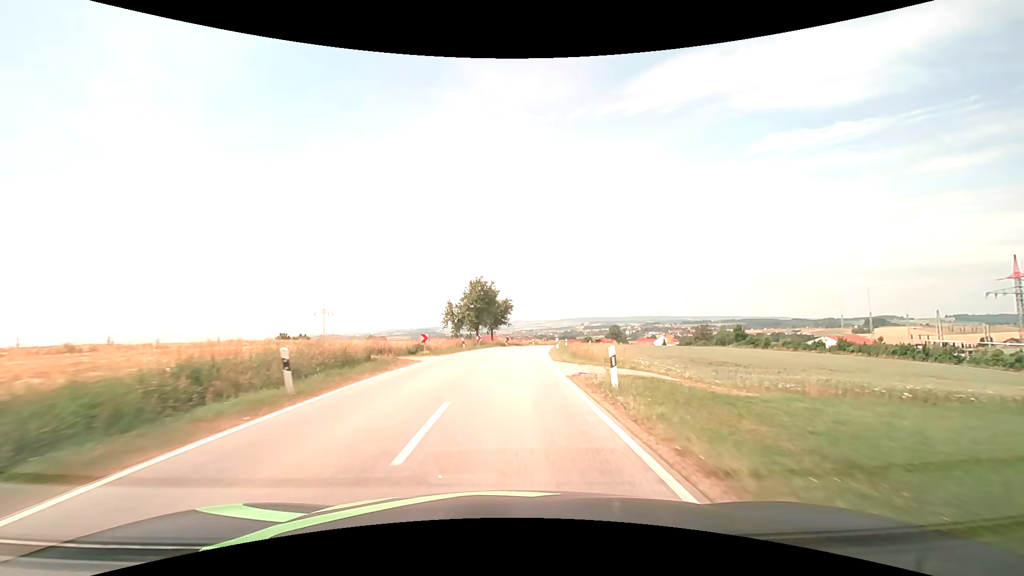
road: secondary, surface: asphalt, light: Day
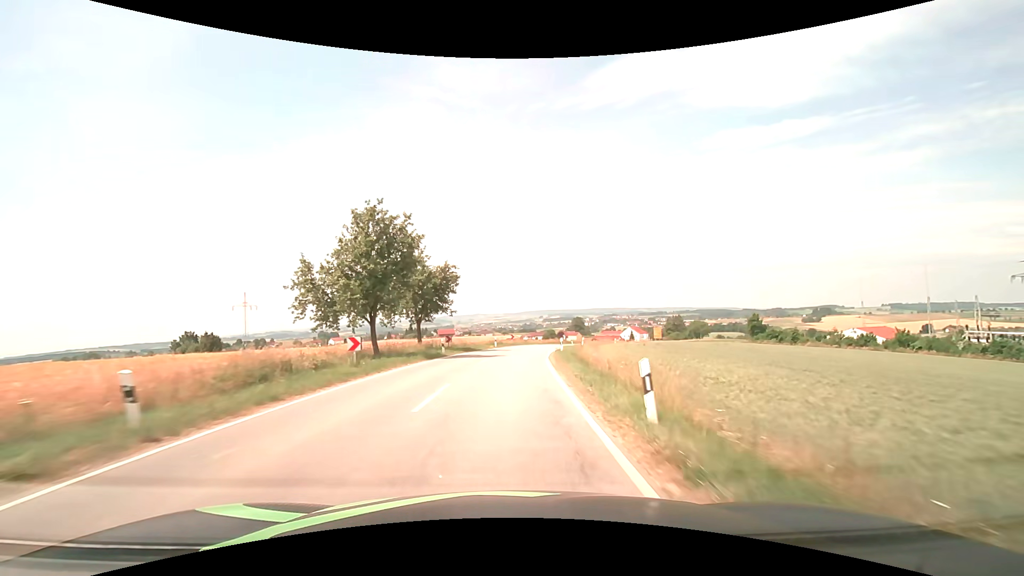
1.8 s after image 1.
(+1.1, +32.0) m; +5°
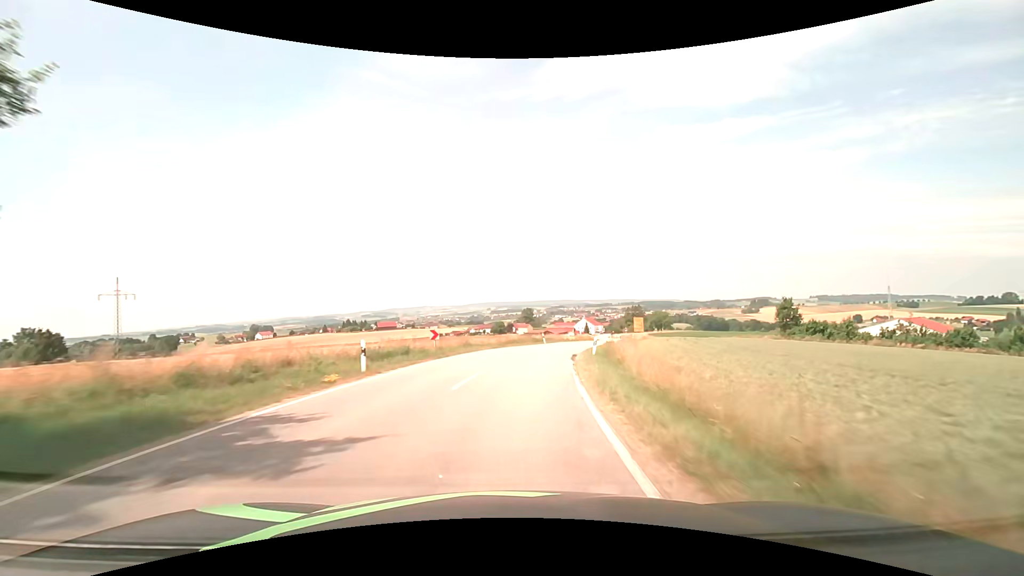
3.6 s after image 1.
(+1.4, +32.4) m; +5°
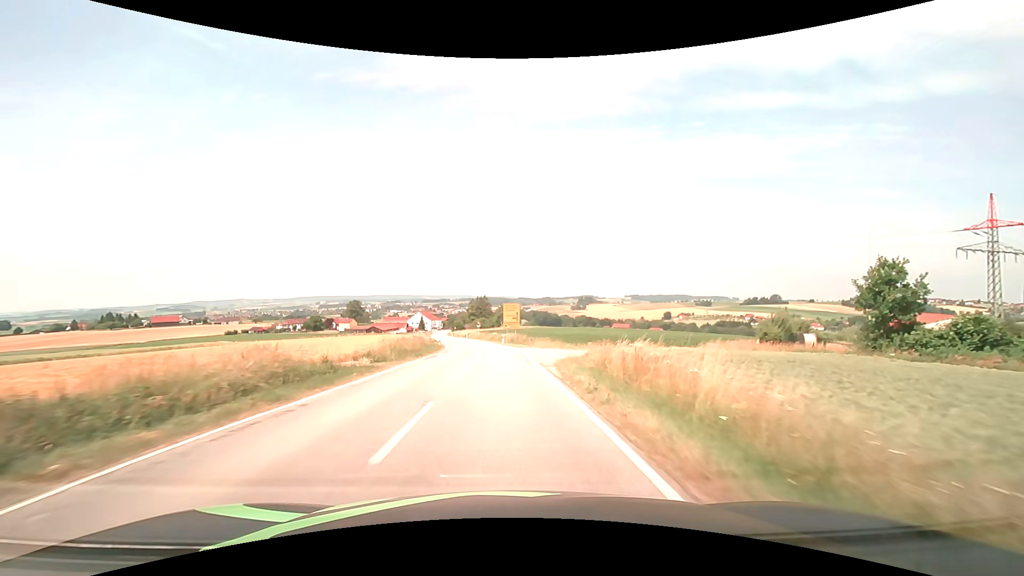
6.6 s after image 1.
(+8.8, +51.3) m; +19°
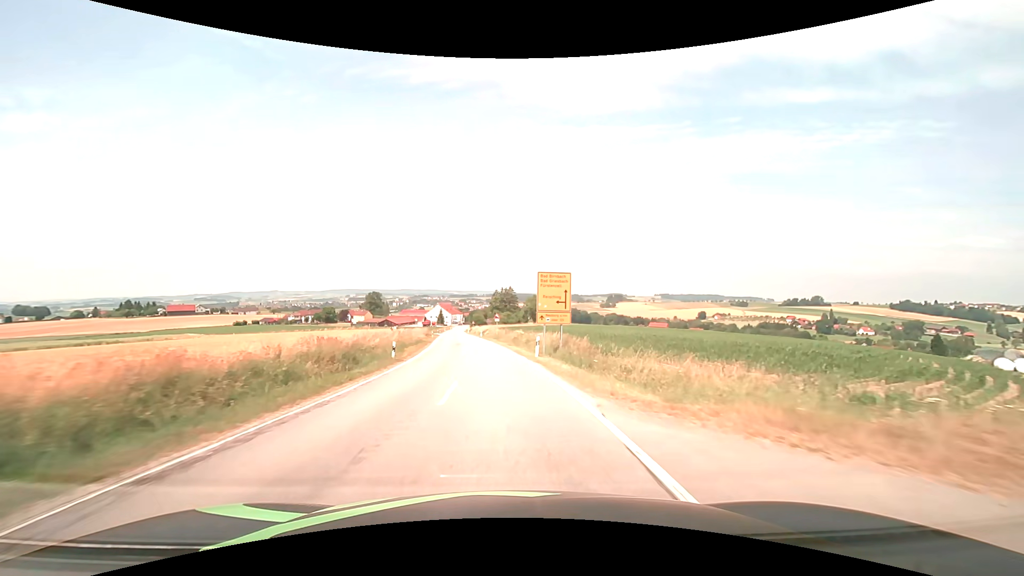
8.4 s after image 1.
(-0.5, +31.1) m; -3°
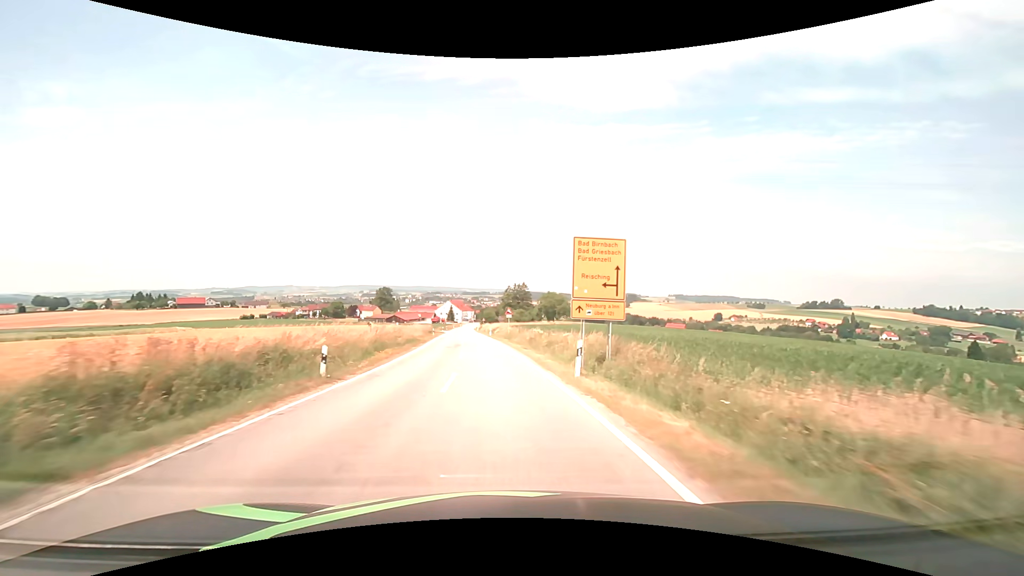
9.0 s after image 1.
(-0.1, +10.8) m; -1°
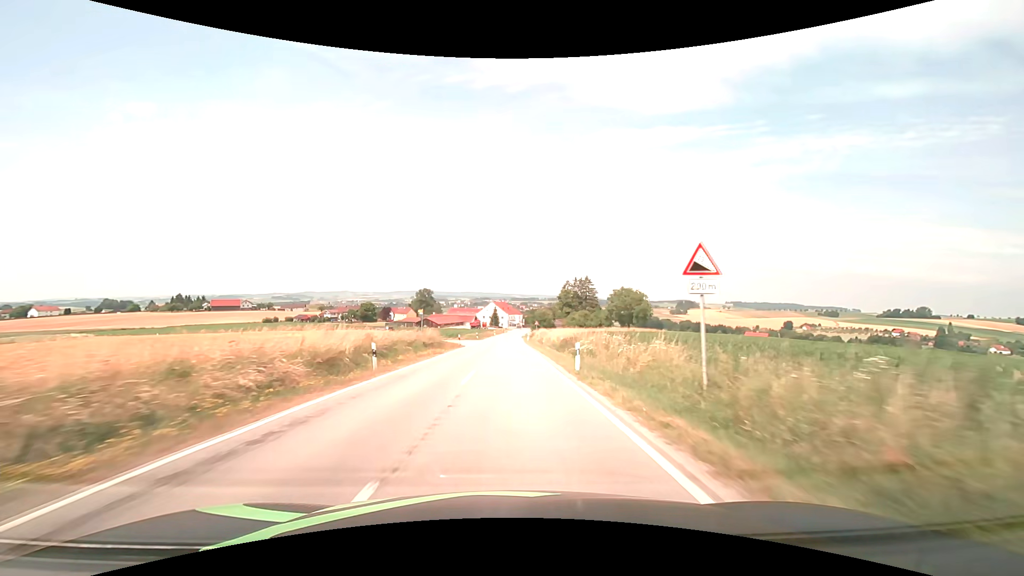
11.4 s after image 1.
(-2.8, +45.6) m; -6°
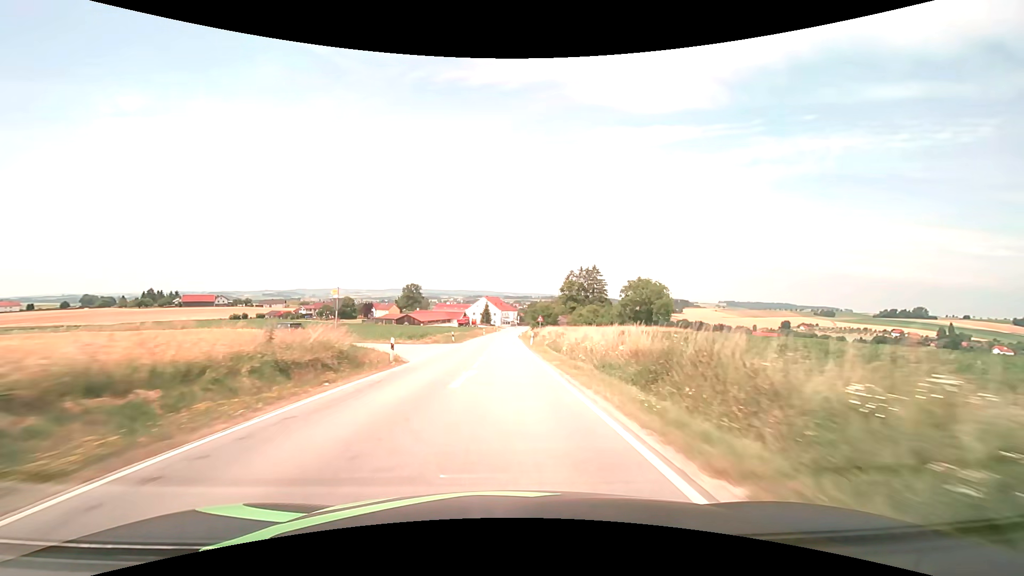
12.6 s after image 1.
(+0.1, +24.2) m; +1°
